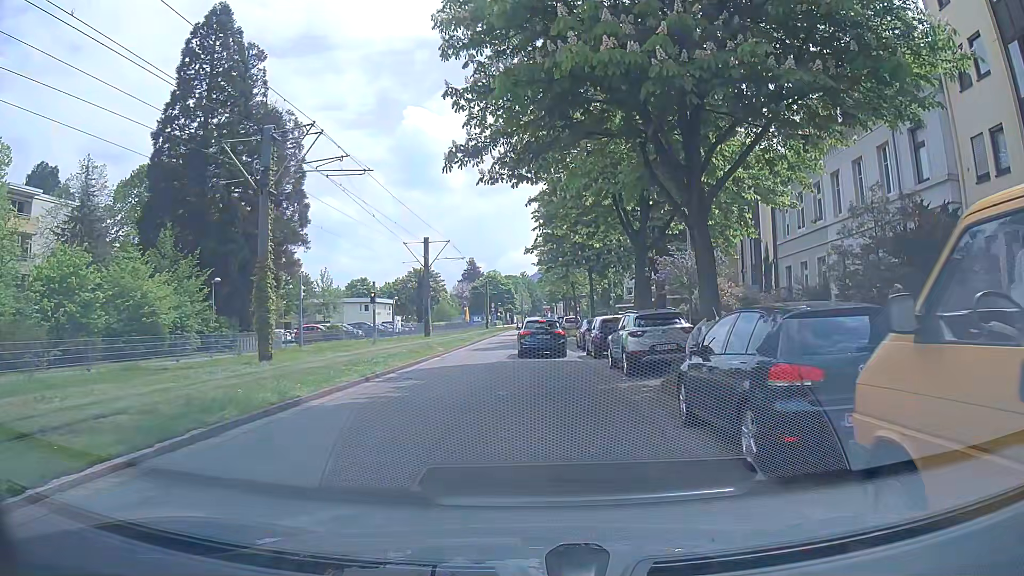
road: residential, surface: asphalt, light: Day
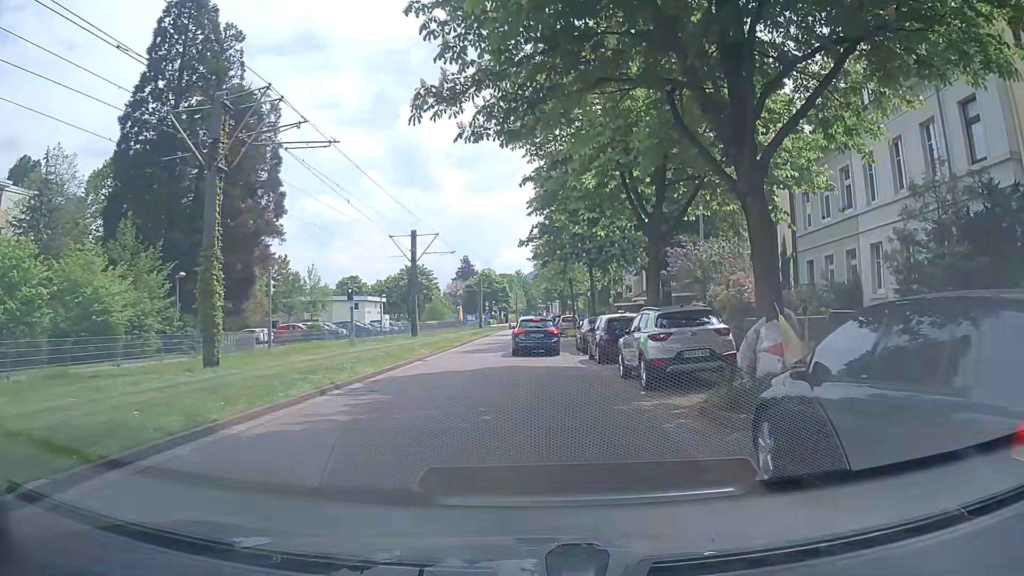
(0.0, +3.3) m; +1°
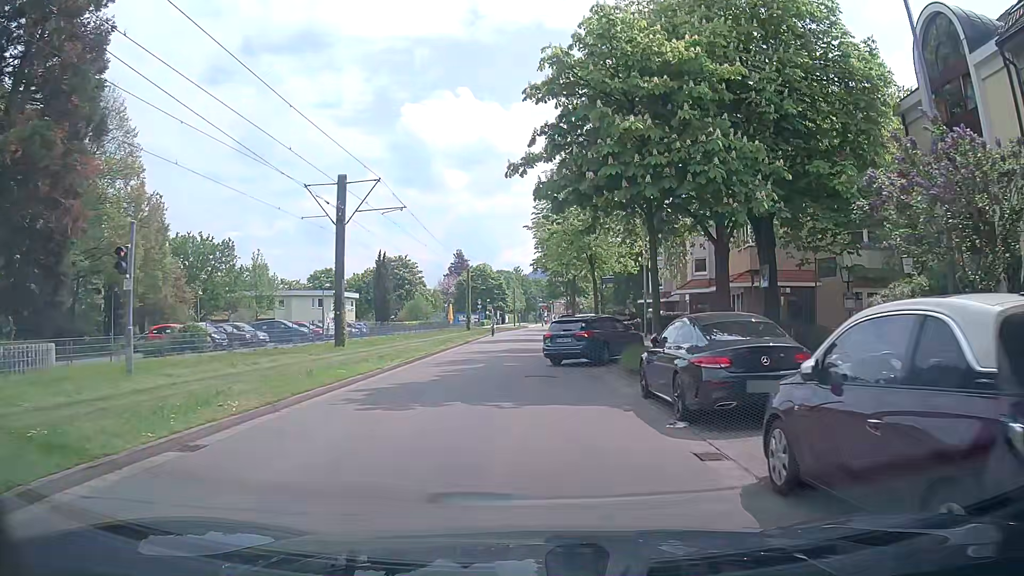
(-0.2, +17.6) m; -1°
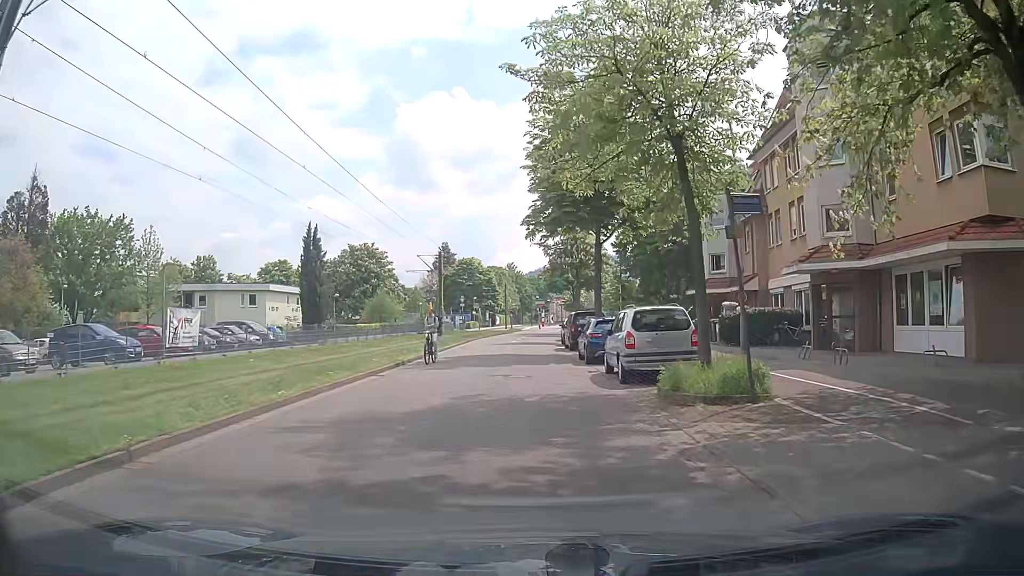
(+0.5, +20.5) m; +3°
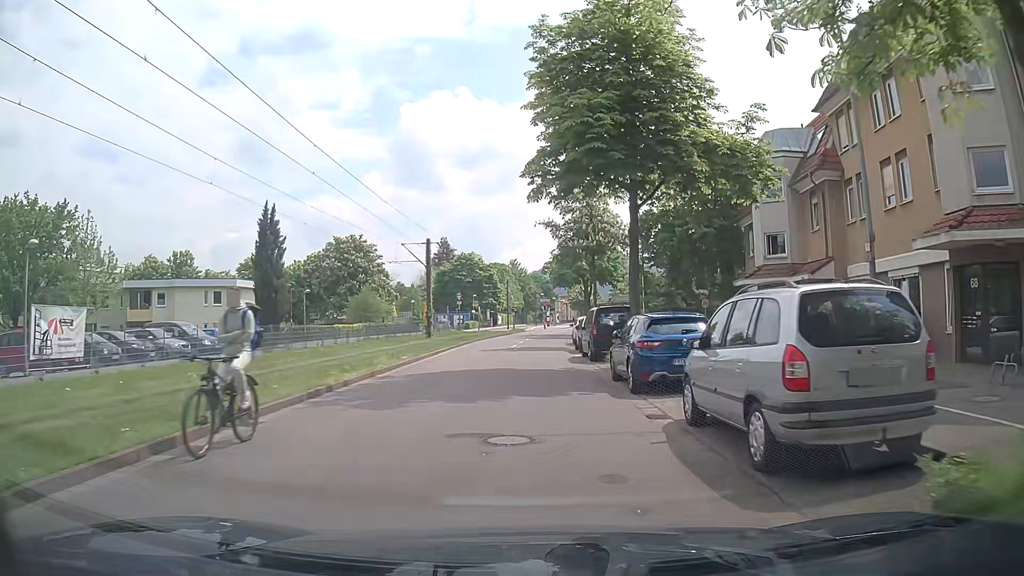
(-0.2, +8.8) m; -1°
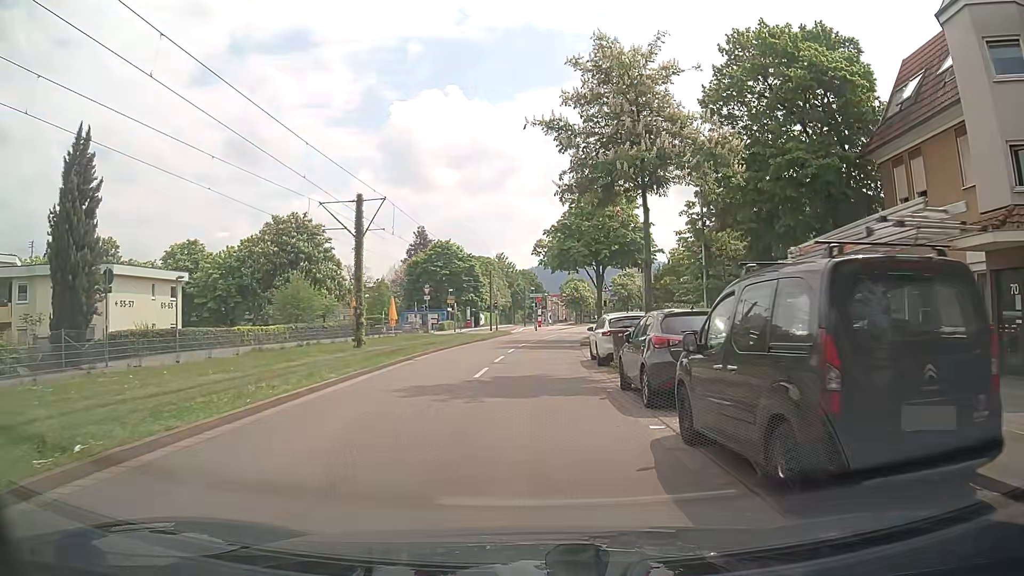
(-0.1, +17.7) m; -1°
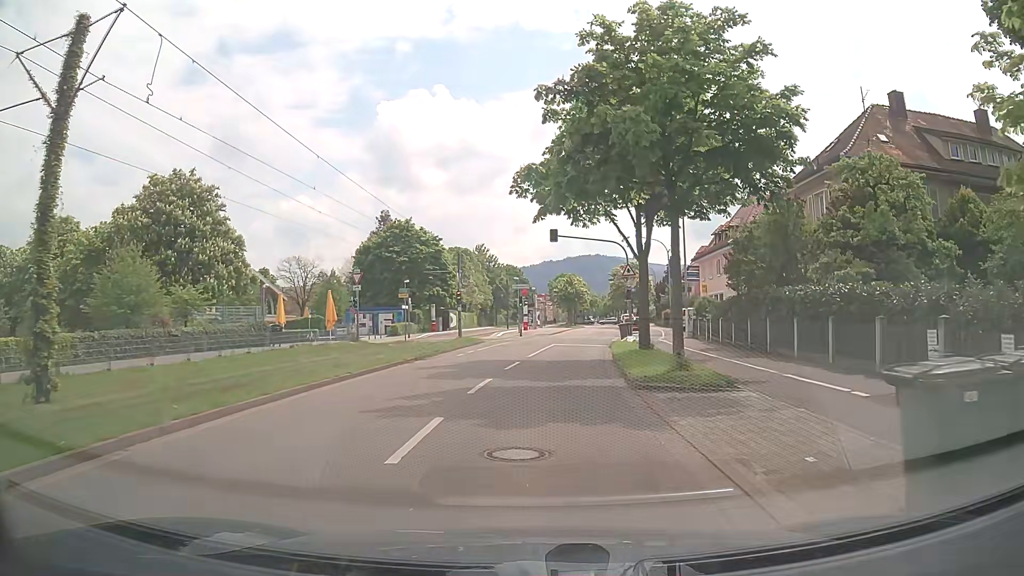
(+0.7, +21.3) m; +3°
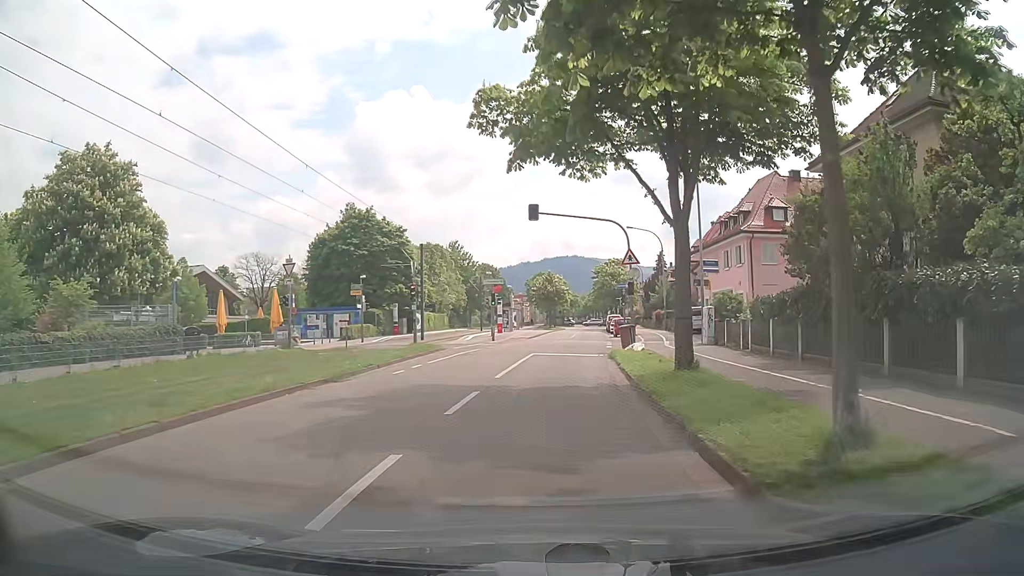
(0.0, +8.6) m; +1°
(0, +10) (+1, +20) (+2, +30) (+3, +40) (+4, +50) (+5, +60) (+6, +70) (+7, +80) (+8, +90) (+10, +99) m
